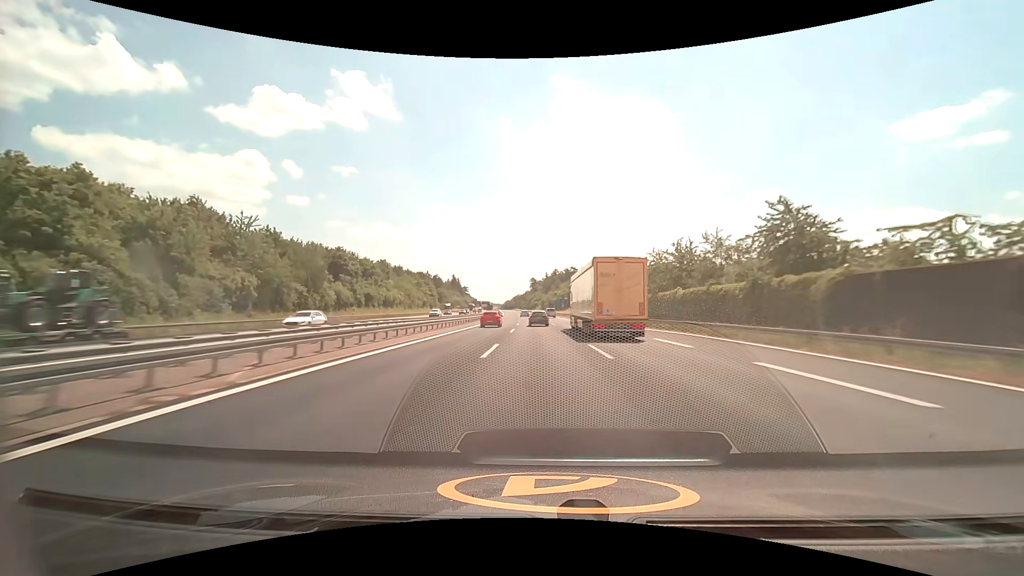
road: motorway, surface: asphalt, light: Day
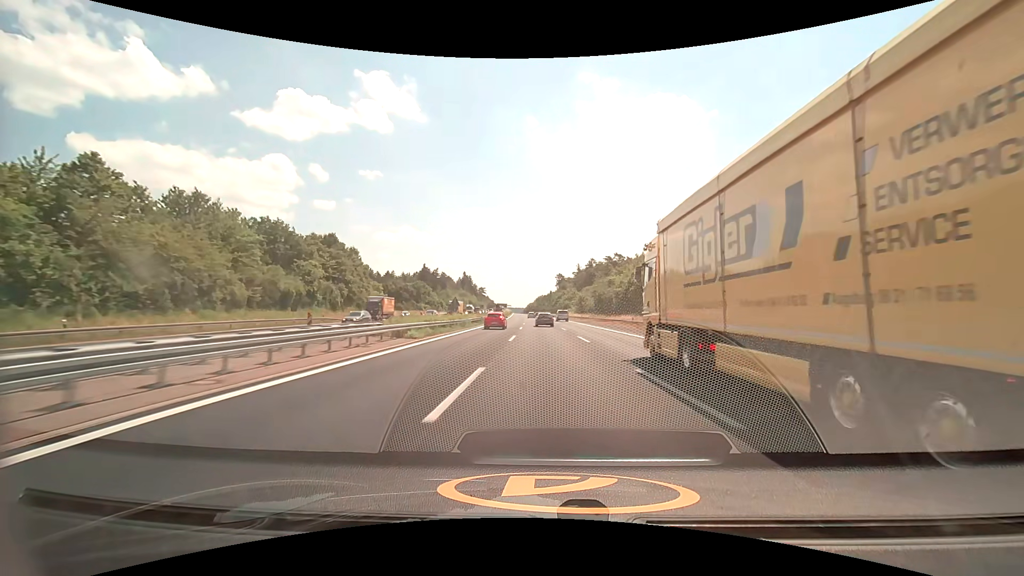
(-3.2, +98.0) m; -3°
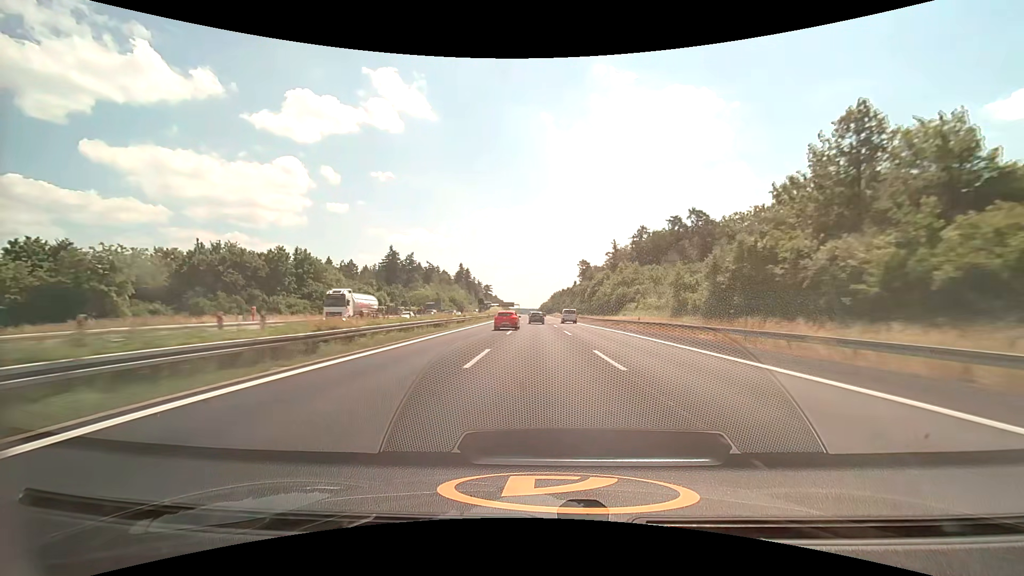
(-1.6, +101.9) m; -2°
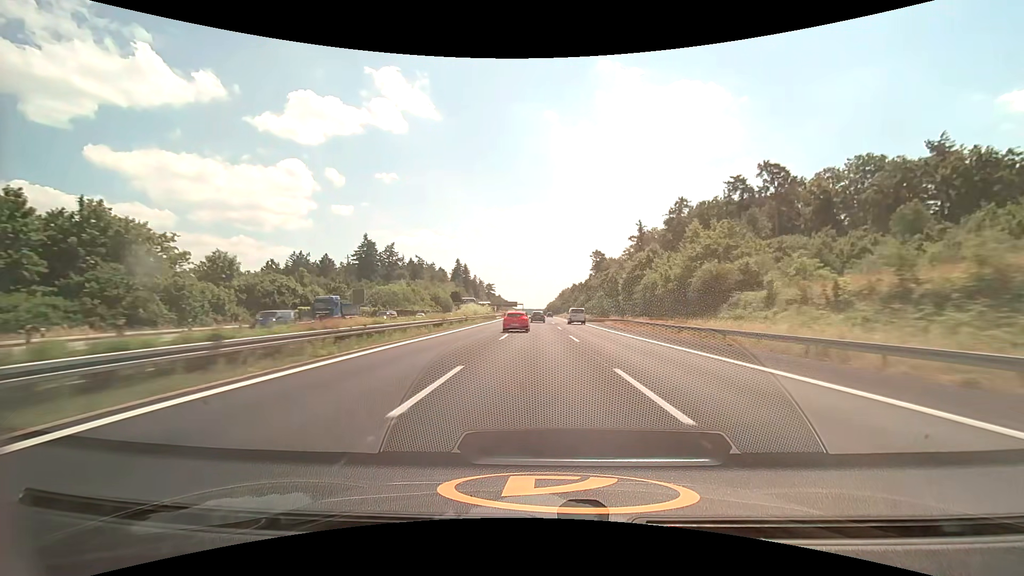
(-0.3, +41.3) m; -1°
(0, +10) (0, +20) (0, +30) (0, +40) (0, +50) (0, +60) (-1, +70) (-1, +80) (-1, +90) (-1, +100) m
